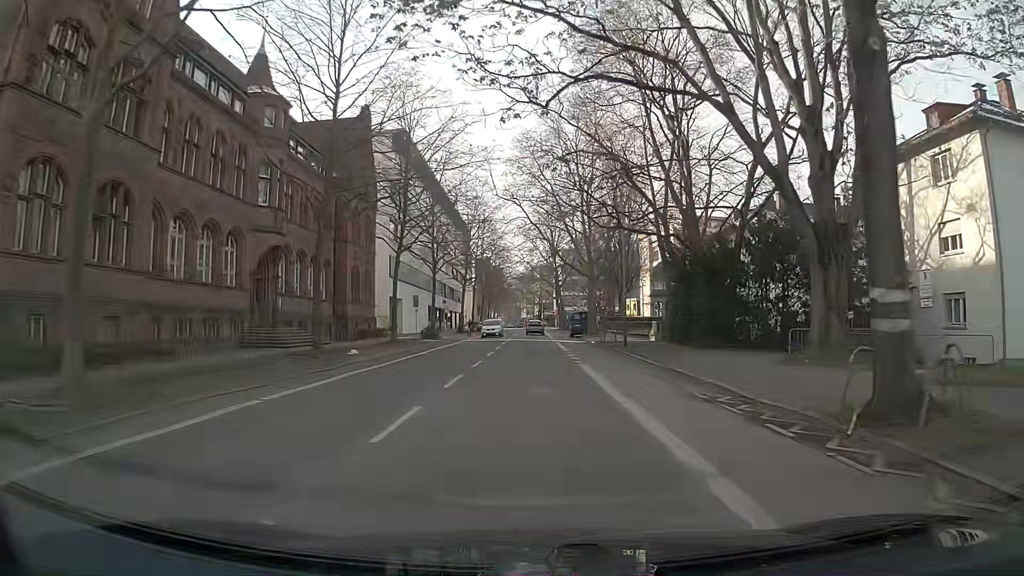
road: secondary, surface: asphalt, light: Day
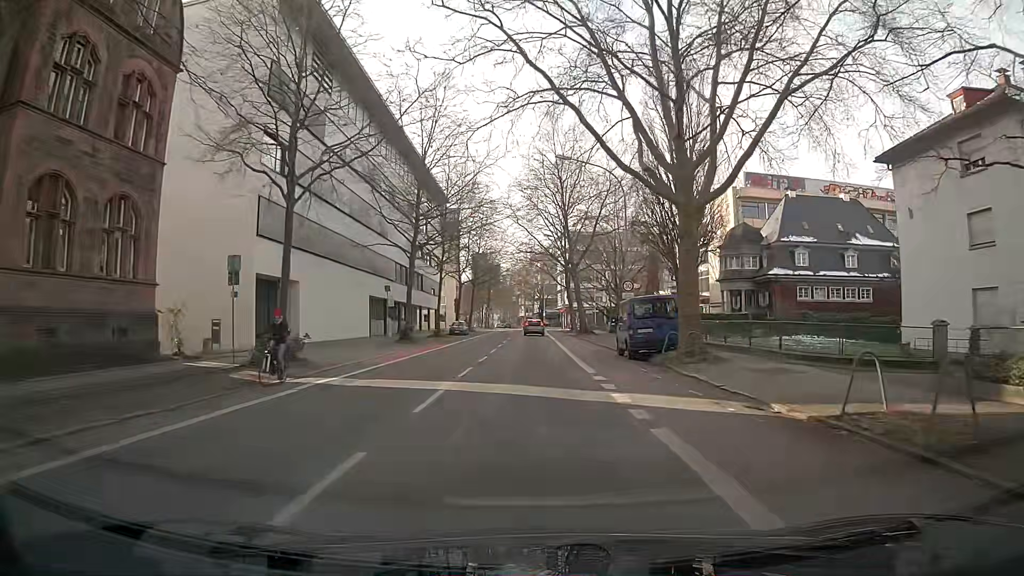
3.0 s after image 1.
(-0.5, +34.9) m; -1°
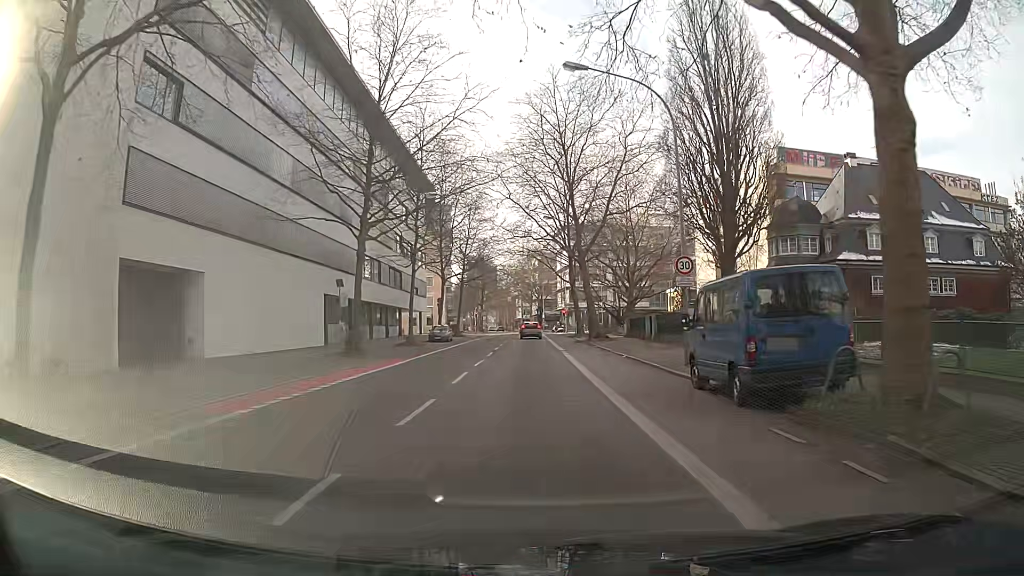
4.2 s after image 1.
(-0.1, +13.0) m; +1°
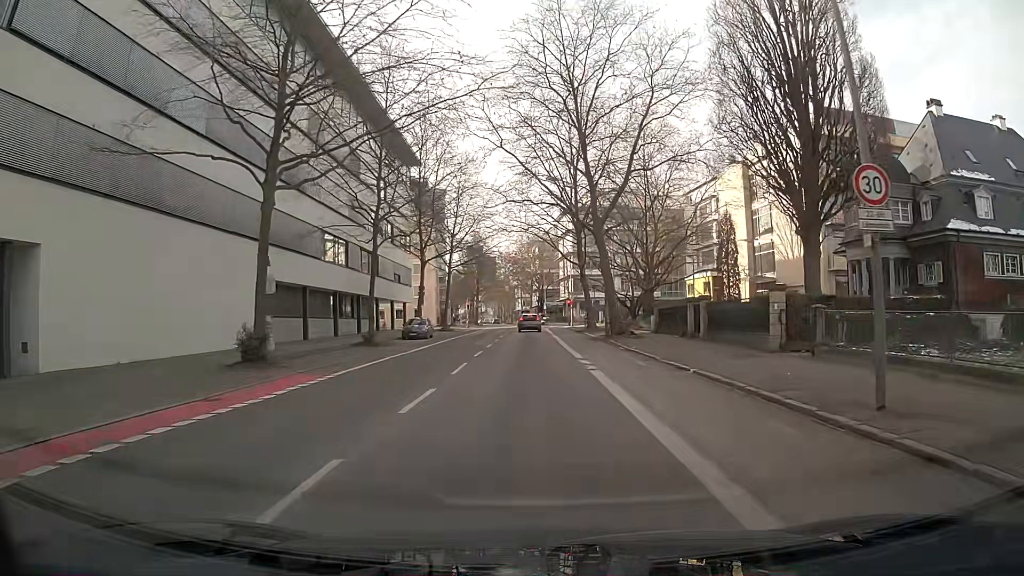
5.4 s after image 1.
(+0.1, +12.0) m; +1°
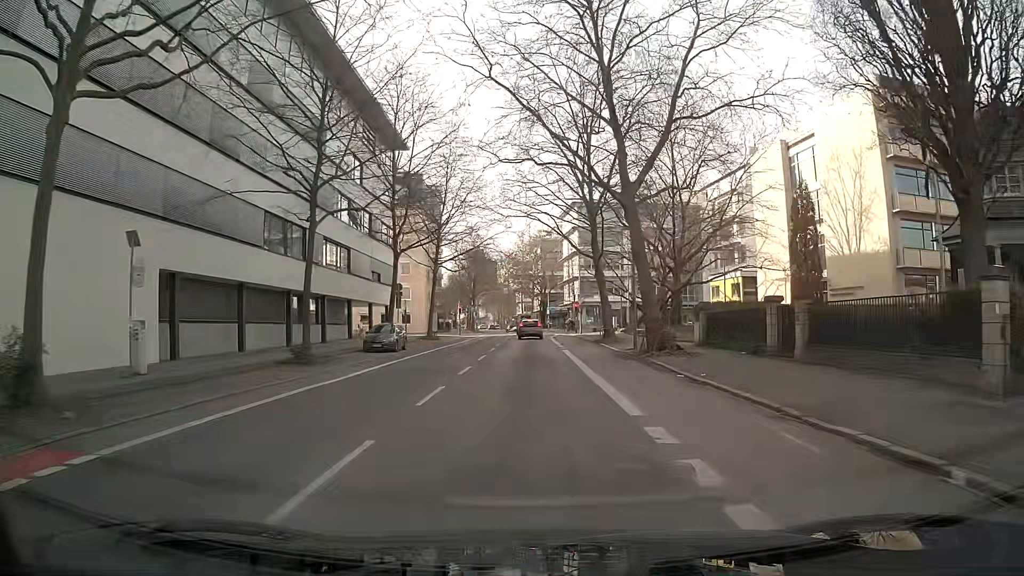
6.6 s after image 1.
(0.0, +11.0) m; 0°
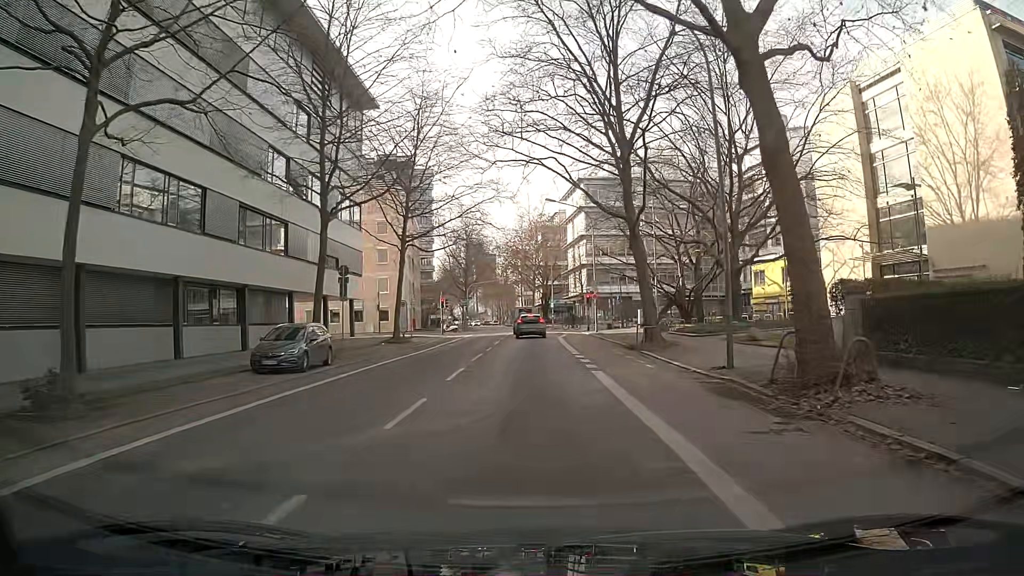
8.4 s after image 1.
(-0.2, +14.6) m; -1°
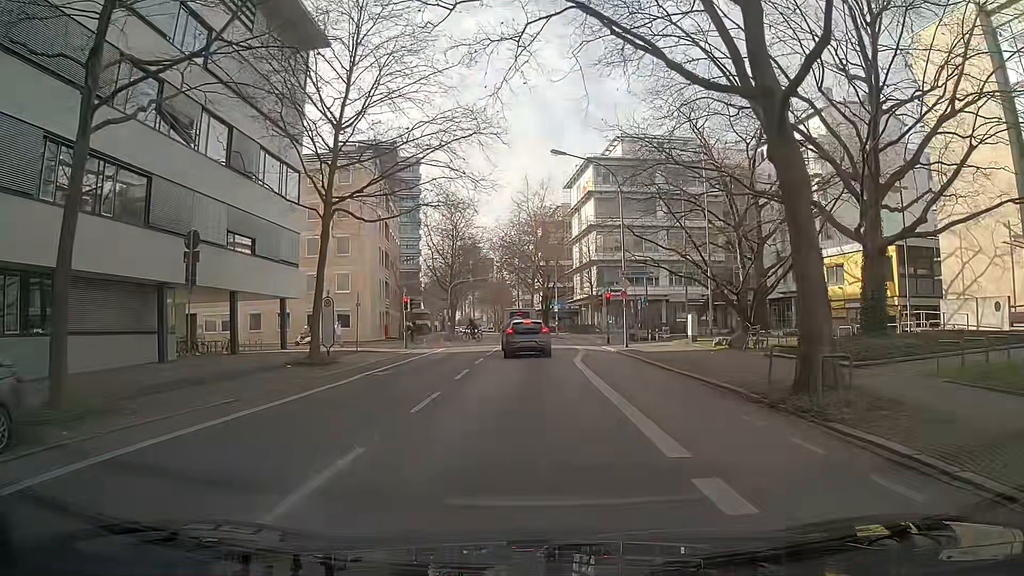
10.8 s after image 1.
(0.0, +16.1) m; 0°
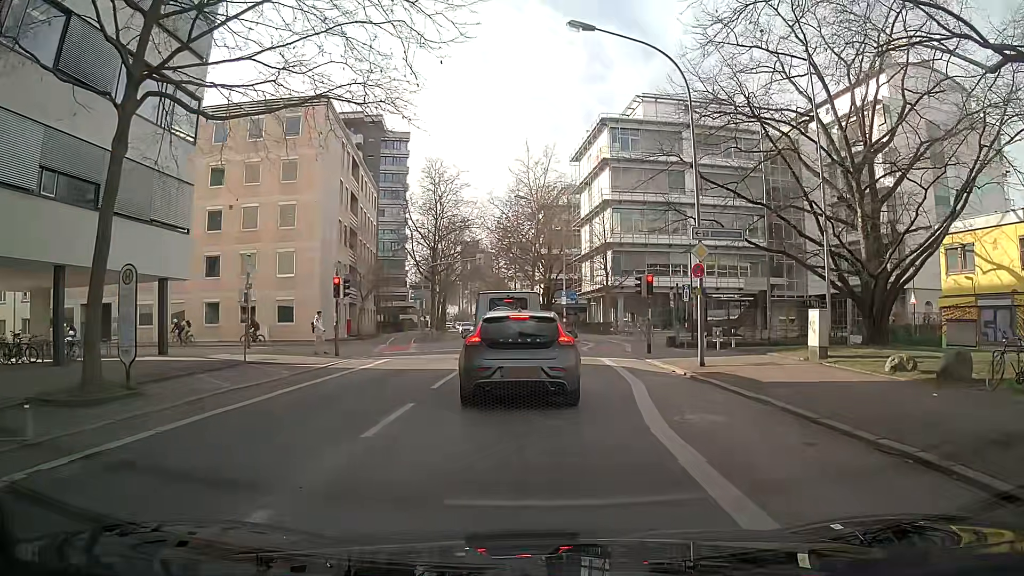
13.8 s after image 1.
(0.0, +14.7) m; 0°
(0, +10) (0, +20) (+1, +30) (0, +40) (-1, +50) (-3, +60) (-4, +70) (-5, +80) (-6, +90) (-7, +100) m
